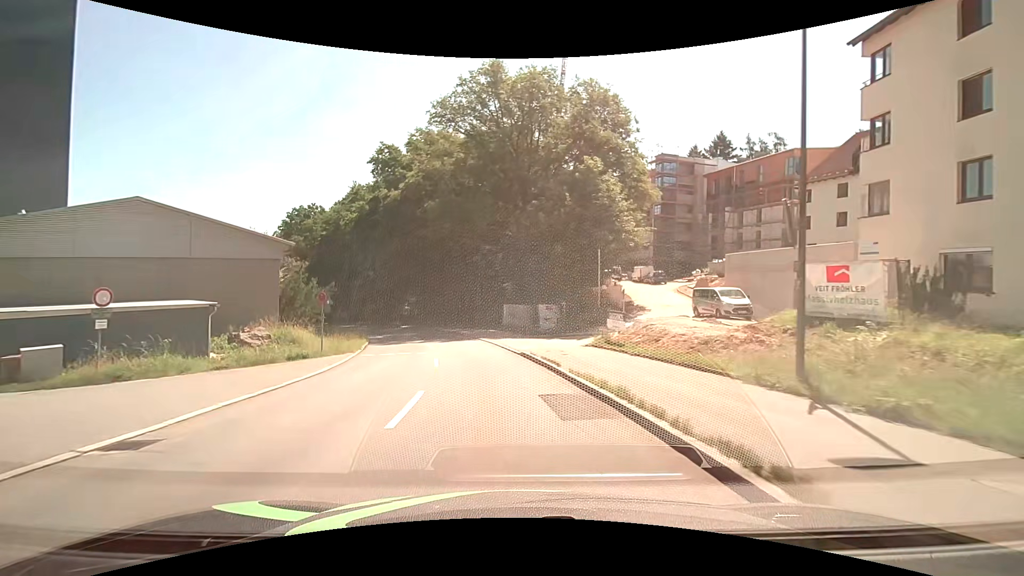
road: tertiary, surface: asphalt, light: Day
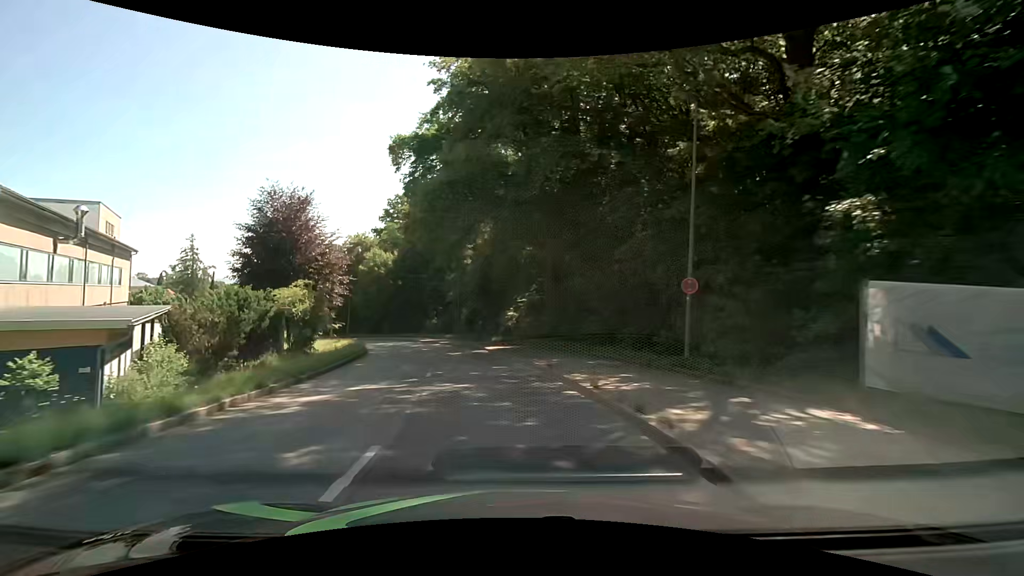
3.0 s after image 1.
(-4.1, +31.1) m; -15°
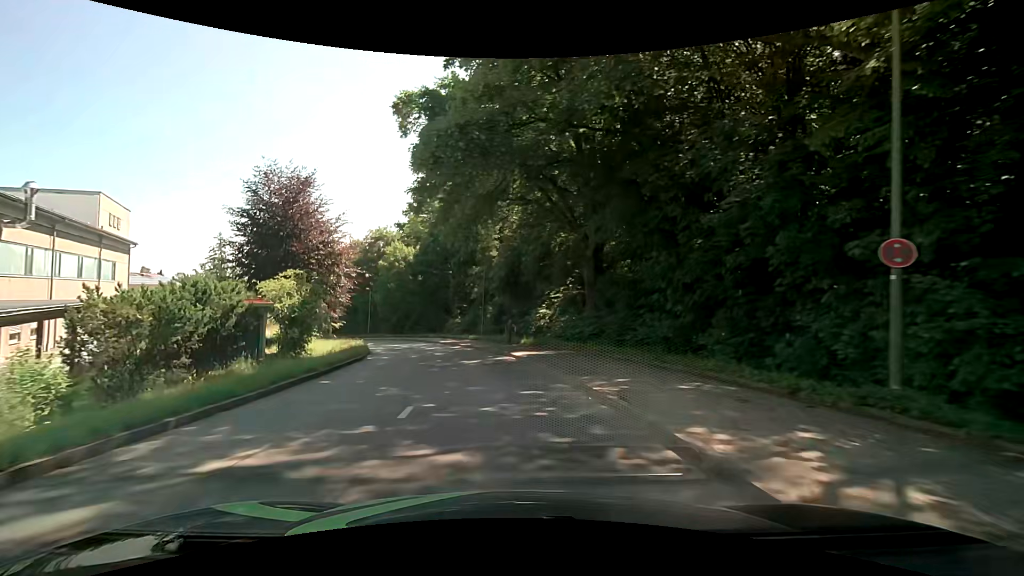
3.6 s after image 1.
(-0.2, +6.4) m; -3°
(0, +10) (-2, +20) (-3, +30) (-6, +39) (-10, +49) (-14, +58) (-19, +66) (-25, +74) (-31, +82) (-38, +90) m
